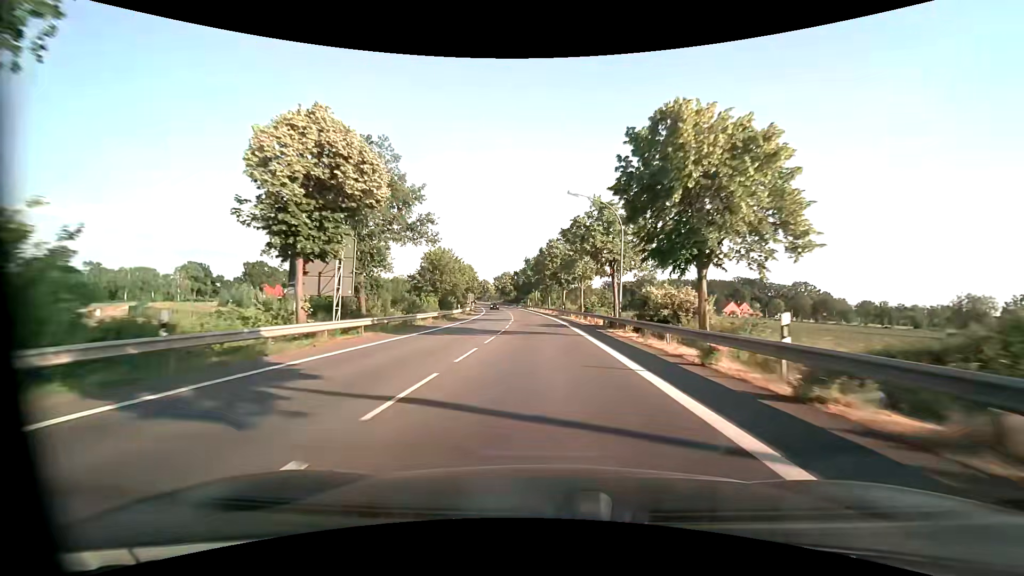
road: primary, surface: asphalt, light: Day
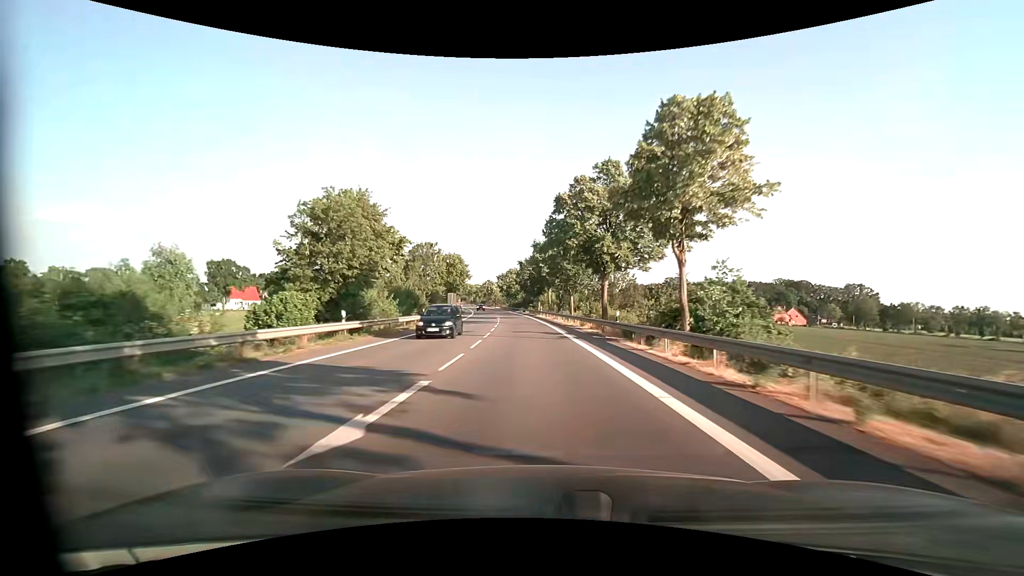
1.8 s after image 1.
(-0.4, +37.4) m; -2°
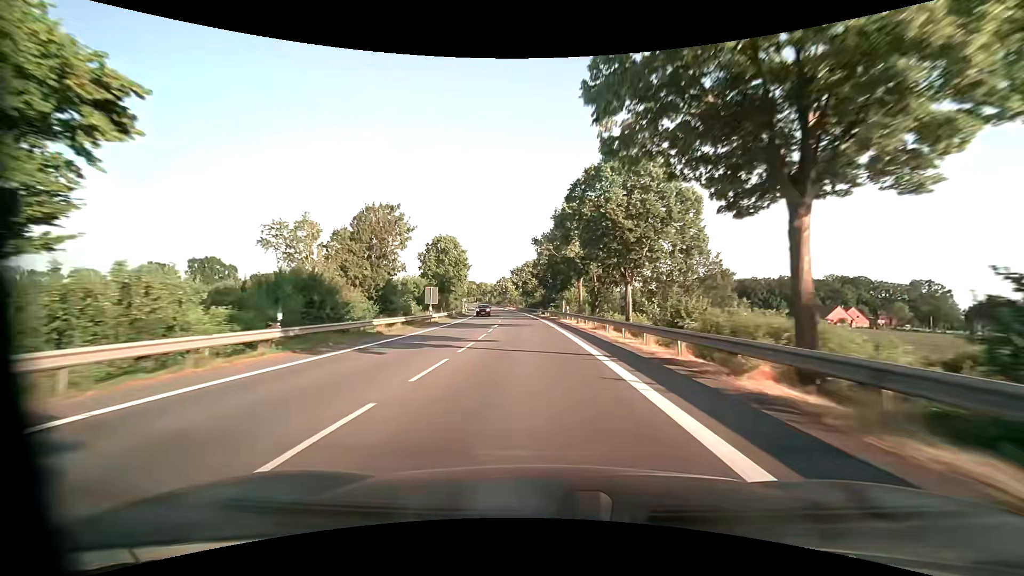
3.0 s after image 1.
(-0.5, +26.1) m; -2°
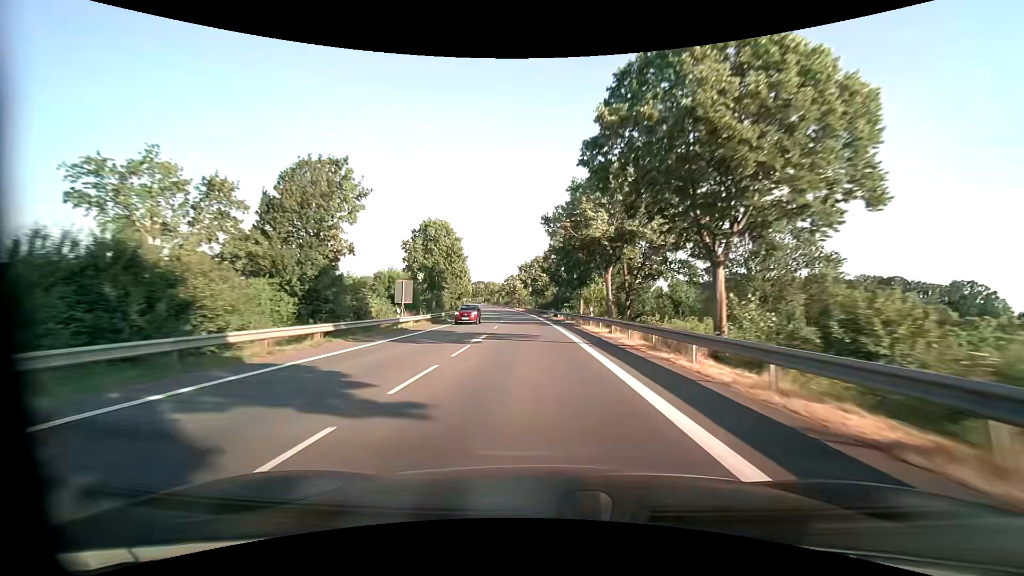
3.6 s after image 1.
(-0.2, +13.4) m; -1°
(0, +10) (0, +20) (-1, +30) (-1, +40) (-2, +50) (-3, +60) (-4, +70) (-5, +80) (-6, +90) (-7, +100) m
